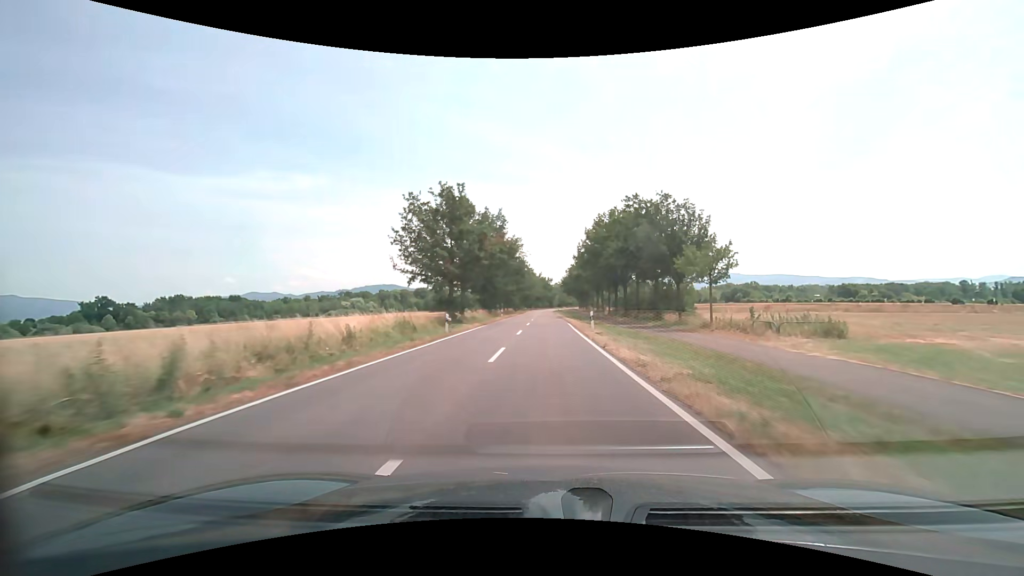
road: secondary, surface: asphalt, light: Day
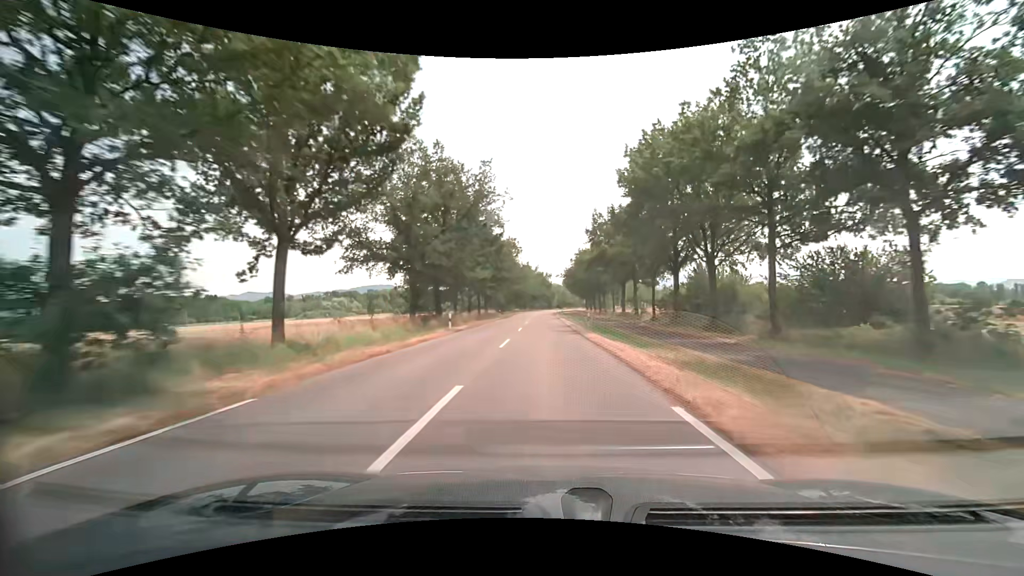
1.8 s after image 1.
(+0.2, +32.2) m; 0°
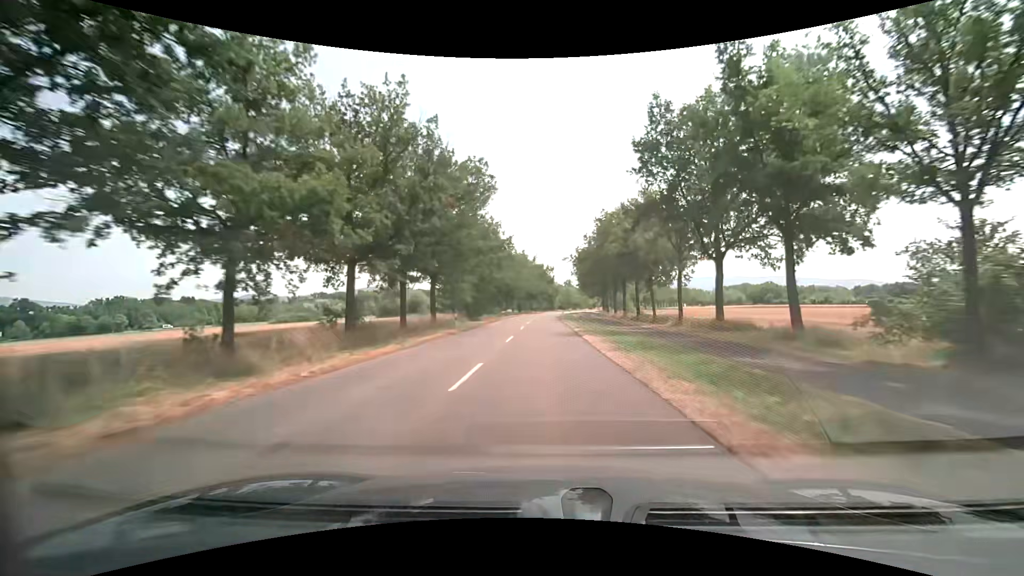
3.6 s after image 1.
(+0.1, +32.2) m; 0°
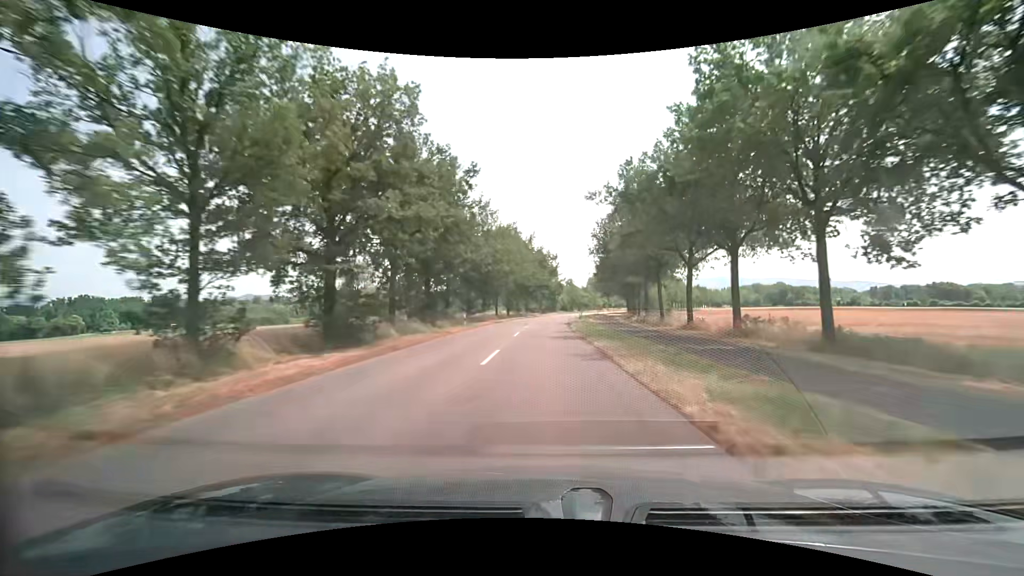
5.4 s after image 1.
(0.0, +32.2) m; 0°
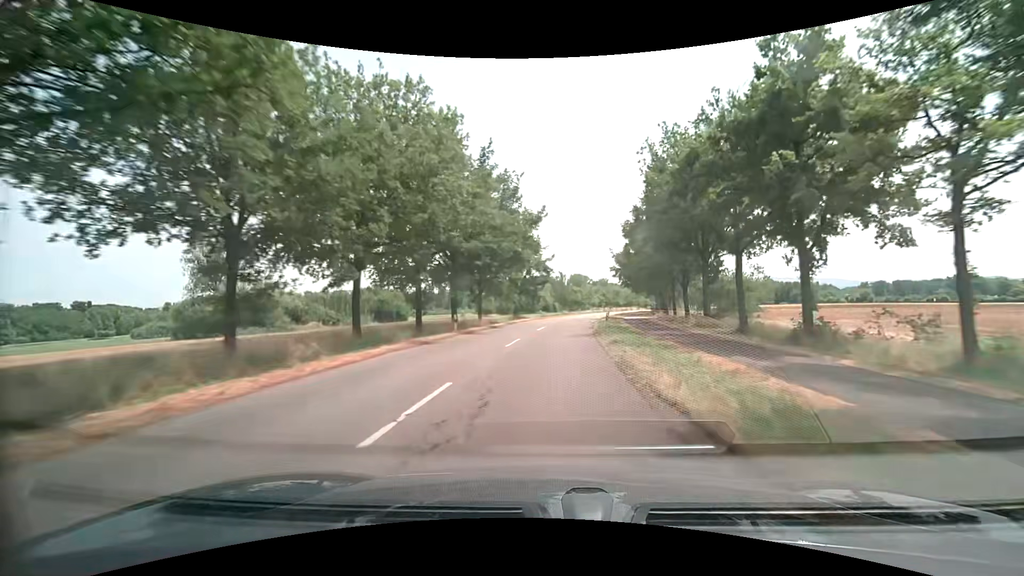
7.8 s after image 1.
(+0.5, +42.9) m; +2°
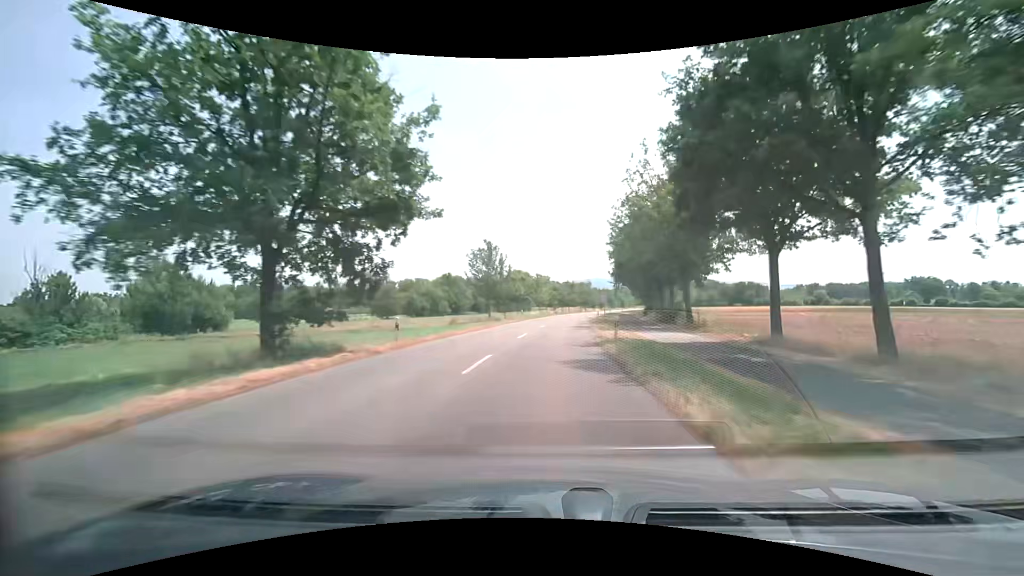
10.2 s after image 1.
(+2.2, +42.8) m; +6°
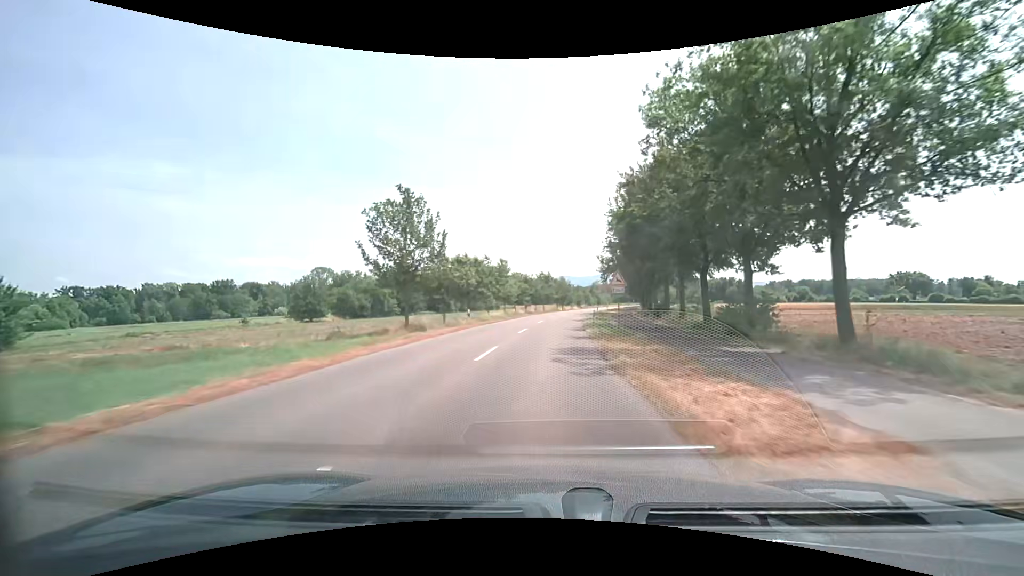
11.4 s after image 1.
(+0.7, +21.5) m; +3°
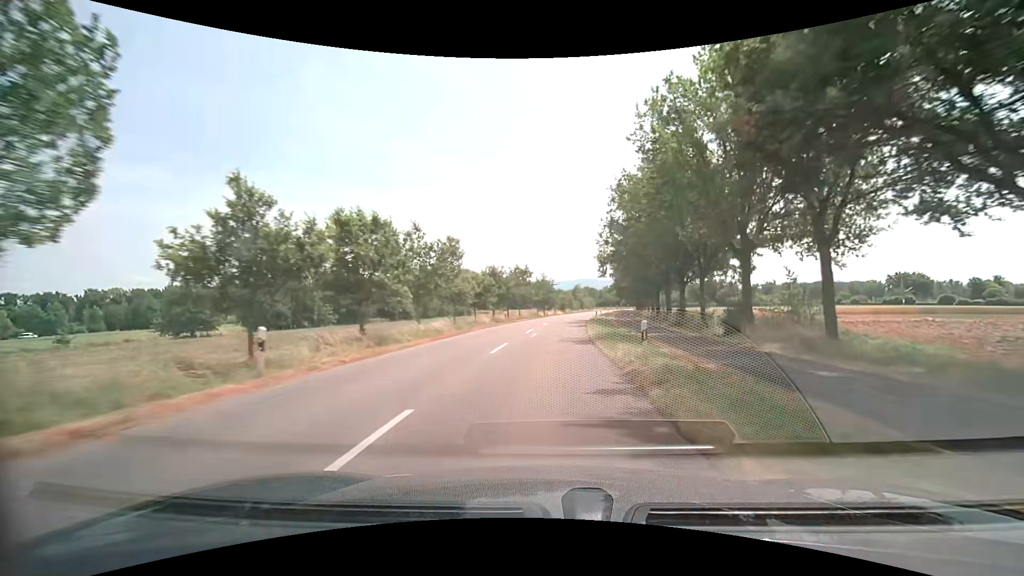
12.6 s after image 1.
(+0.5, +21.6) m; +2°
(0, +10) (0, +20) (+1, +30) (+2, +40) (+3, +50) (+4, +60) (+5, +70) (+6, +80) (+8, +90) (+9, +99) m
